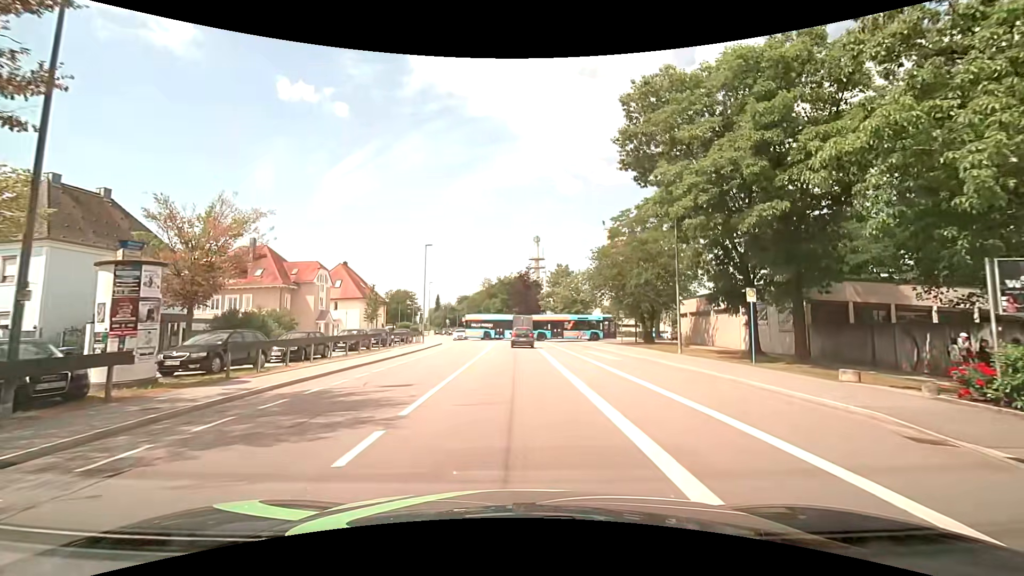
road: tertiary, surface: asphalt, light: Day
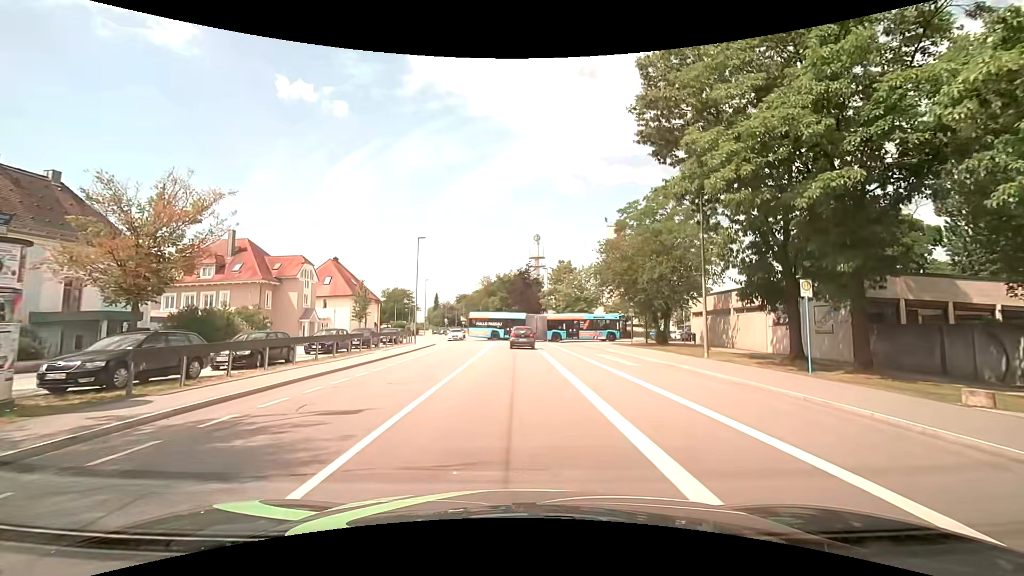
(0.0, +3.8) m; 0°
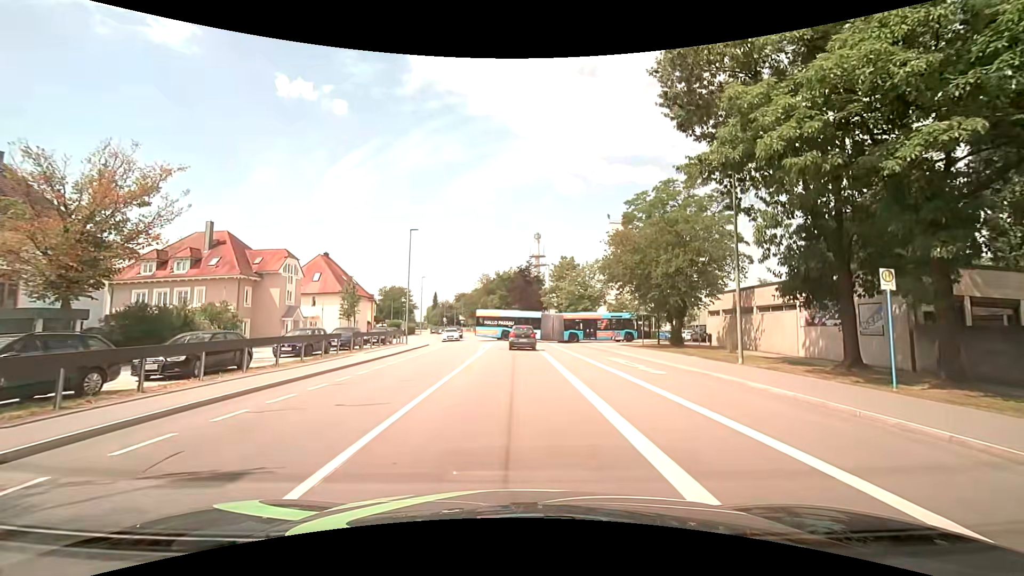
(0.0, +3.6) m; -1°
